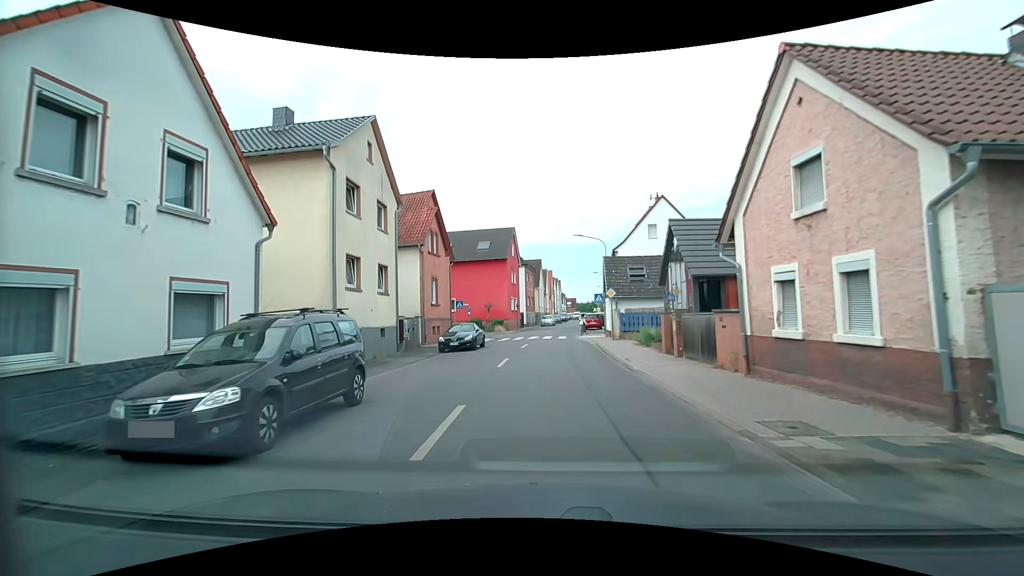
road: tertiary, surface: asphalt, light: Day
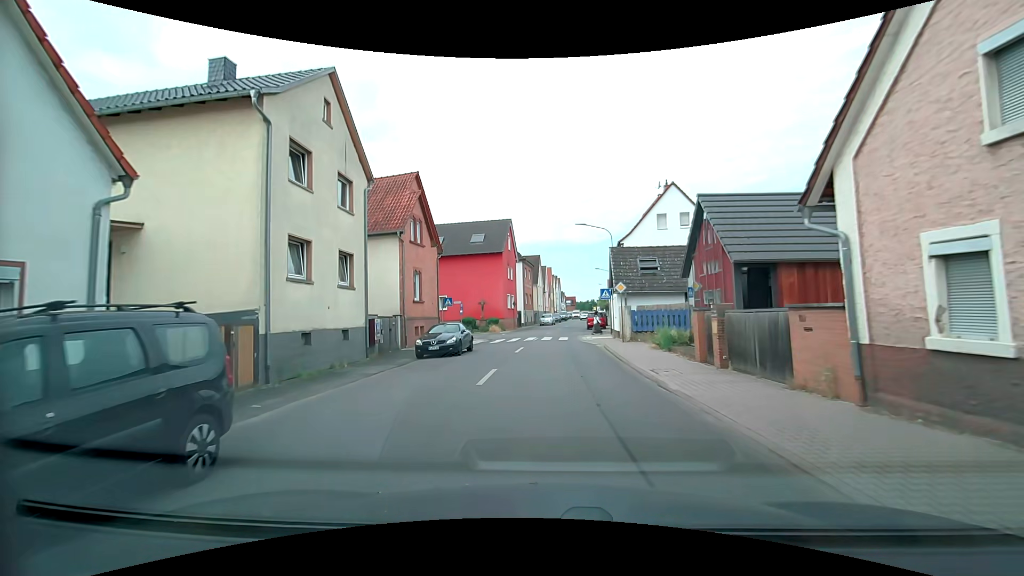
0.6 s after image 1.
(-0.1, +4.0) m; -1°
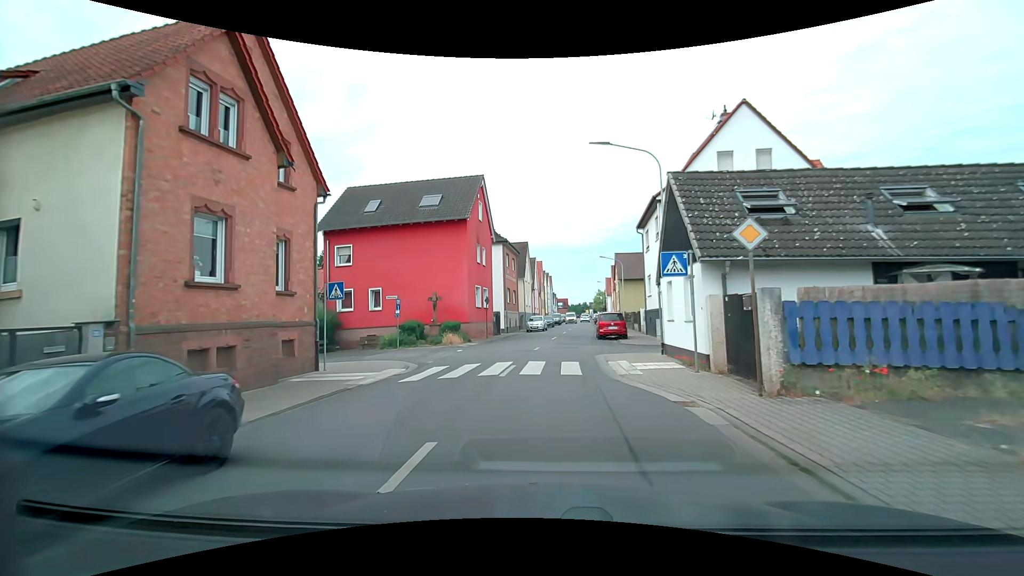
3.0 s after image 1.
(-0.1, +16.8) m; 0°
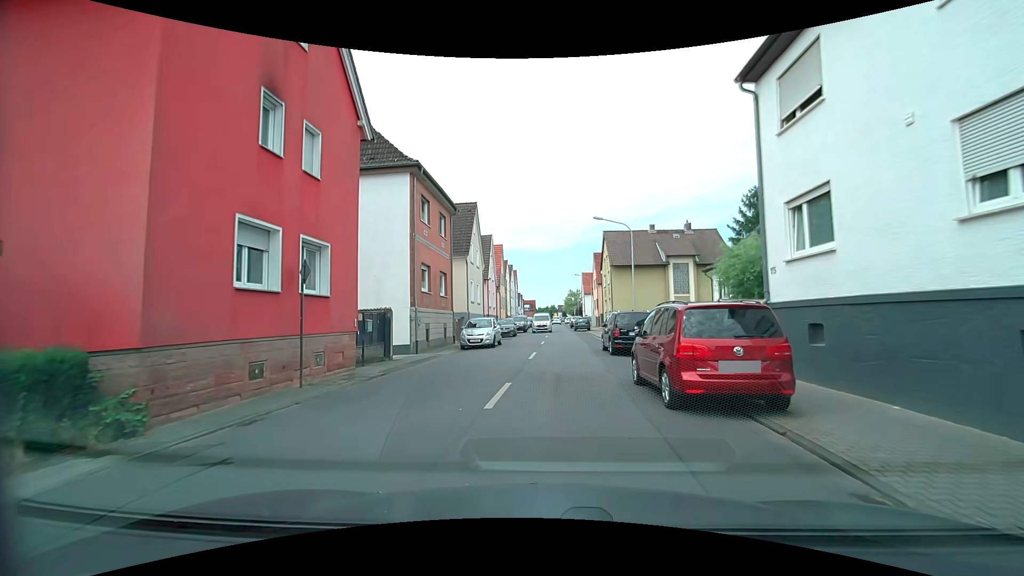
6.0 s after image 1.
(+0.7, +22.5) m; +3°
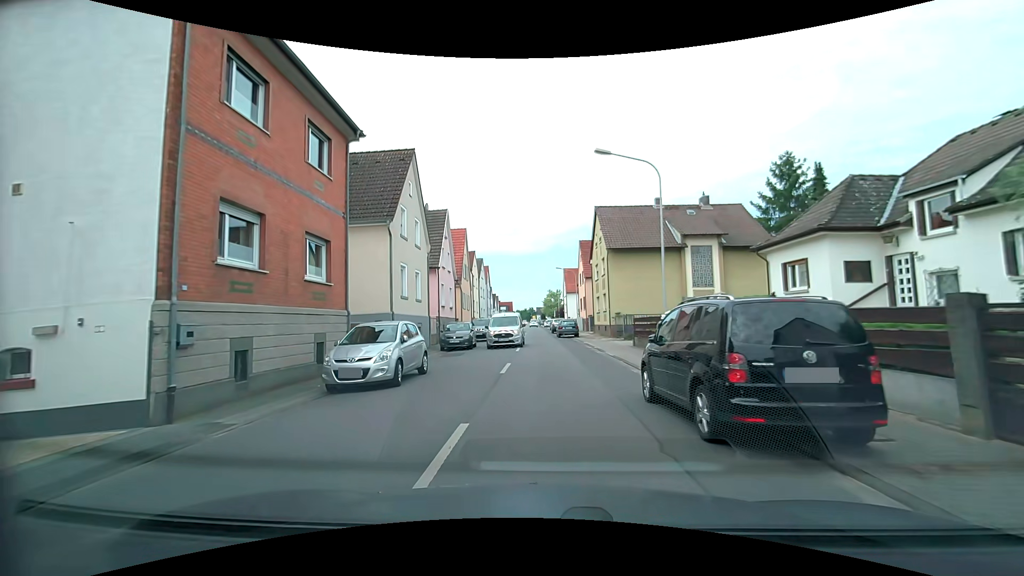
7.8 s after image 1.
(+0.5, +13.0) m; +3°
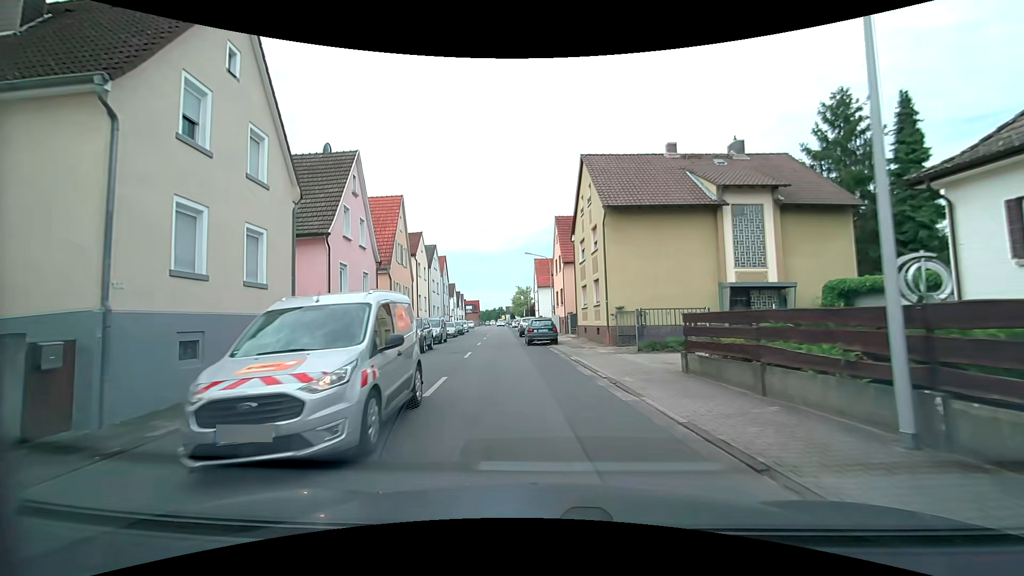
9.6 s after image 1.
(+0.4, +13.0) m; +3°
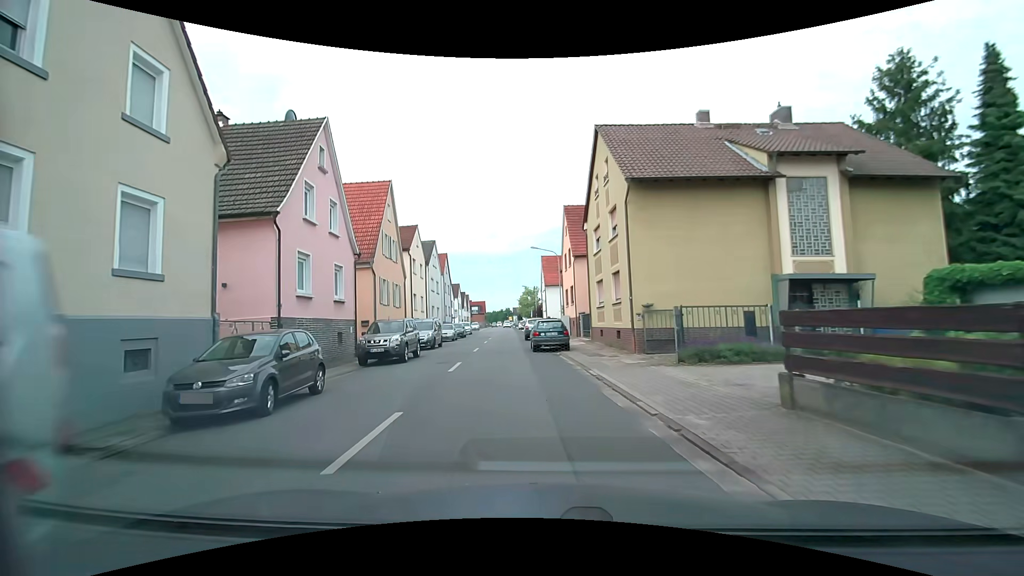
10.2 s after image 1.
(0.0, +4.4) m; 0°
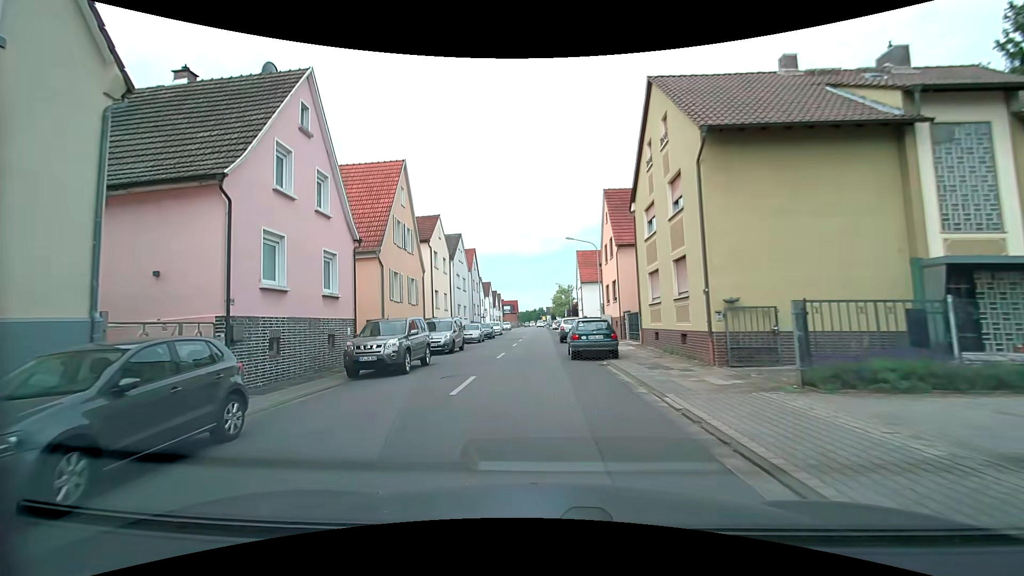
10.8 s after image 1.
(-0.2, +4.6) m; -5°
(0, +10) (-1, +20) (-1, +30) (-1, +40) (0, +50) (0, +60) (0, +70) (0, +80) (0, +90) (0, +100) m
